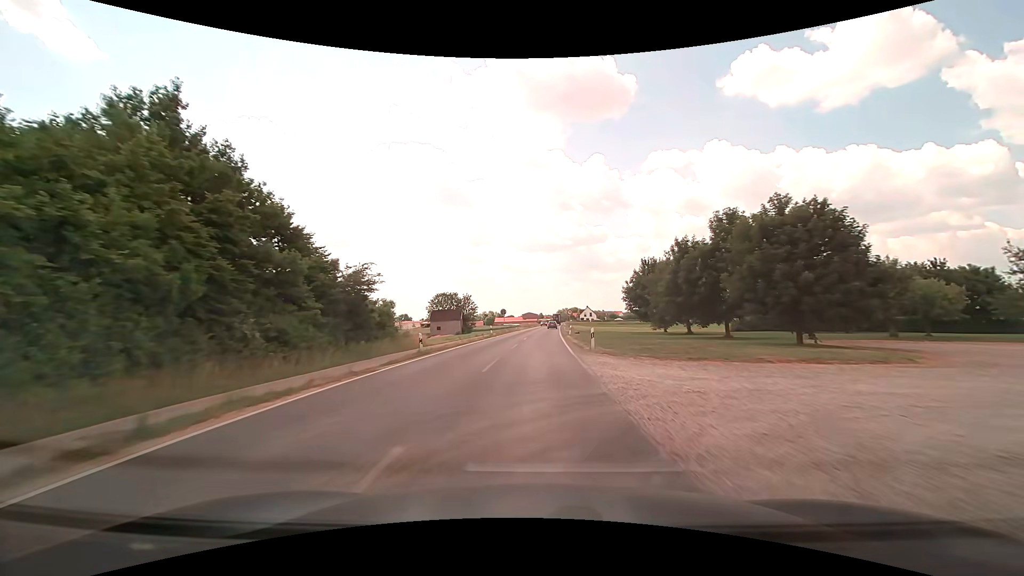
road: tertiary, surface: asphalt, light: Day
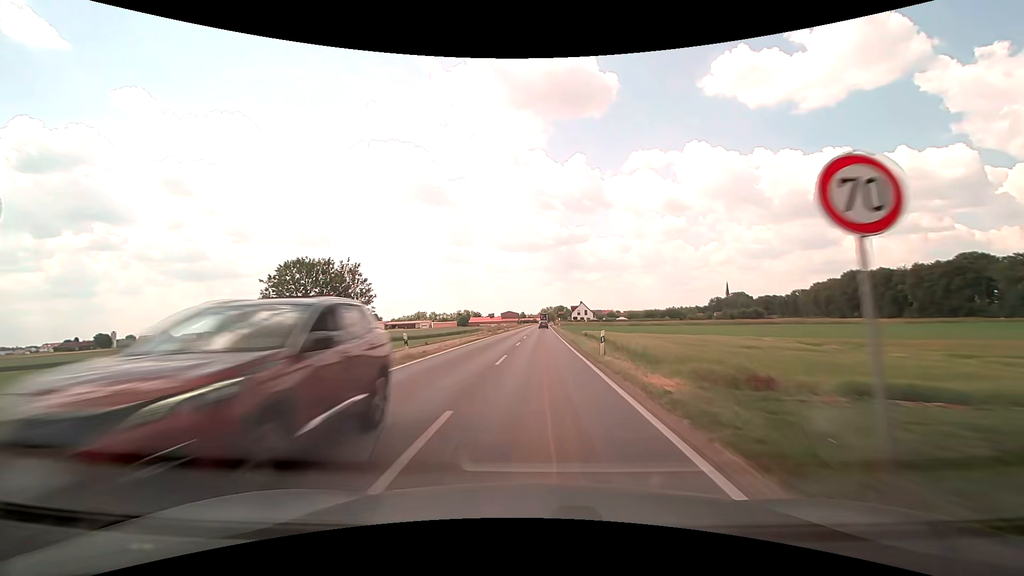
(+1.4, +58.0) m; +2°
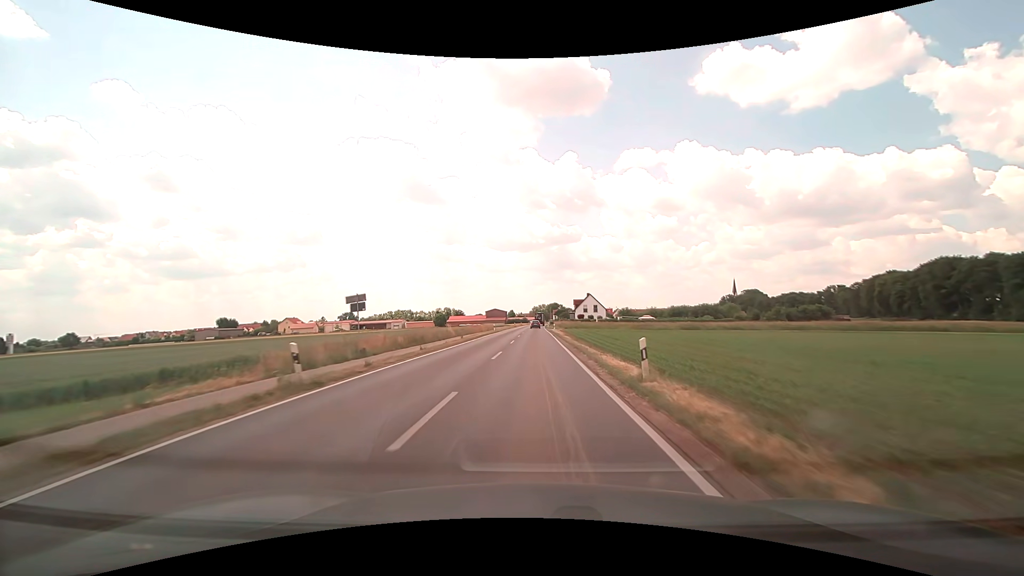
(+0.8, +58.3) m; +1°
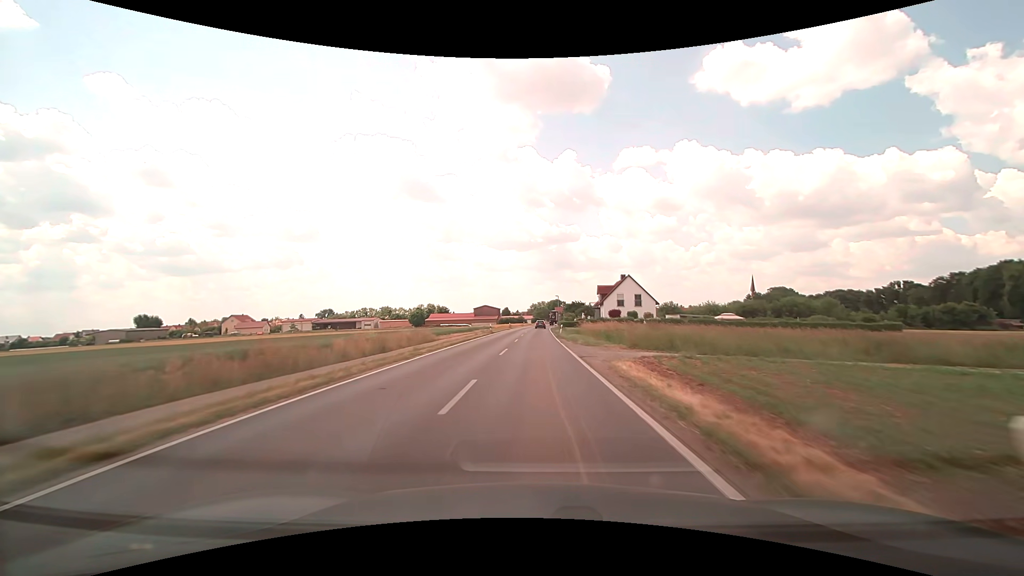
(-0.2, +58.1) m; 0°
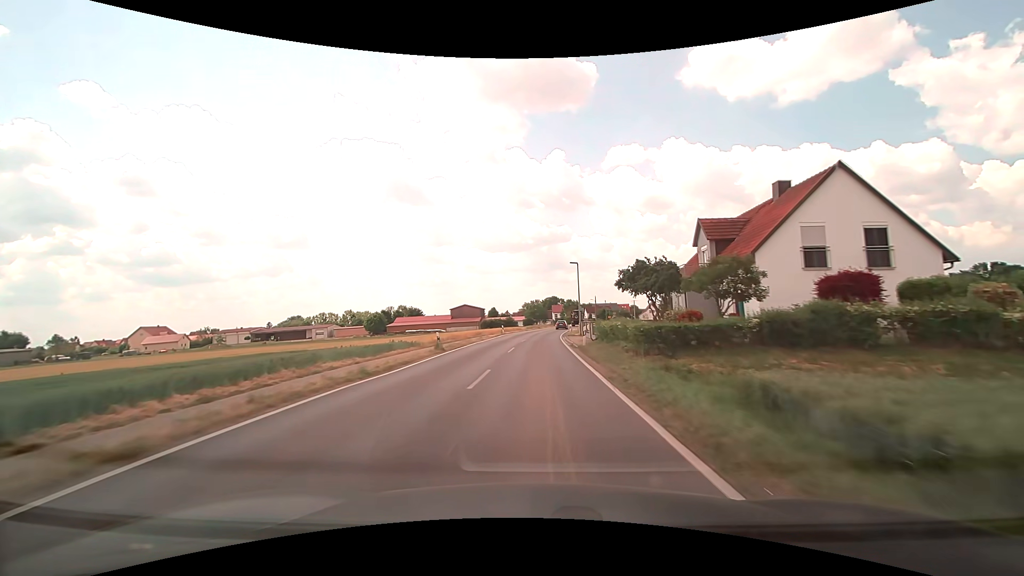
(+0.3, +57.2) m; +1°
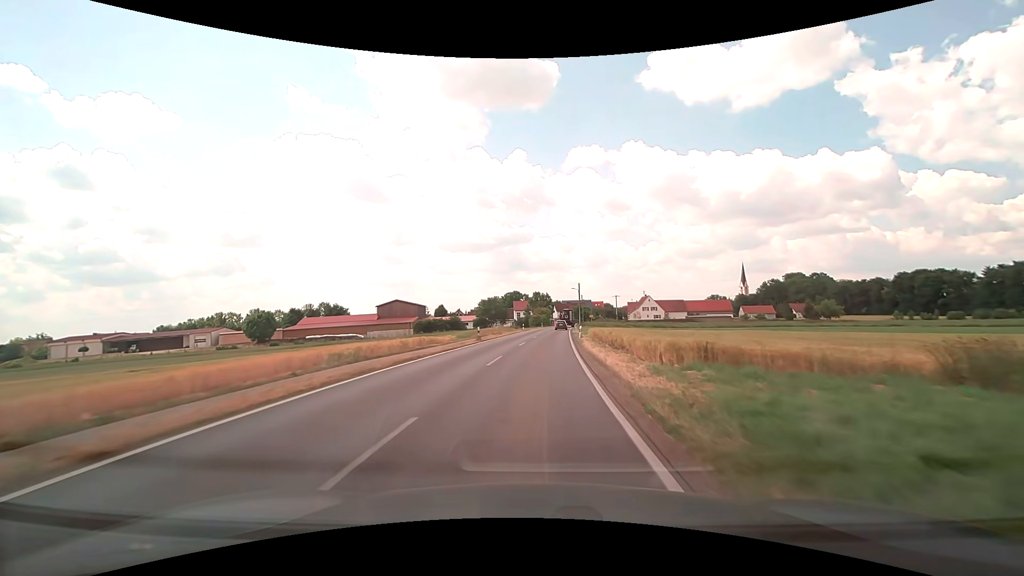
(+1.9, +54.9) m; +4°
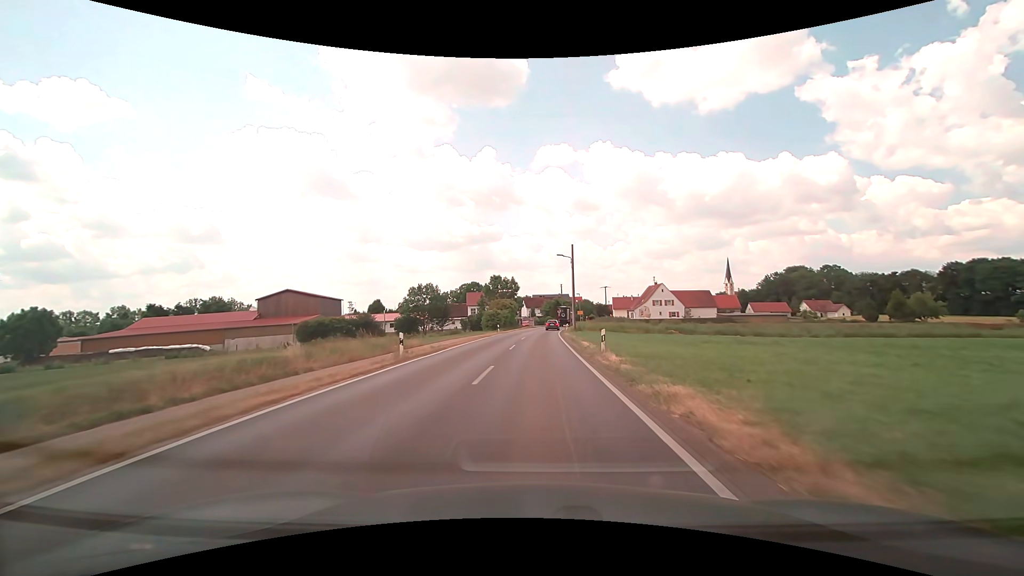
(+2.1, +52.4) m; +4°
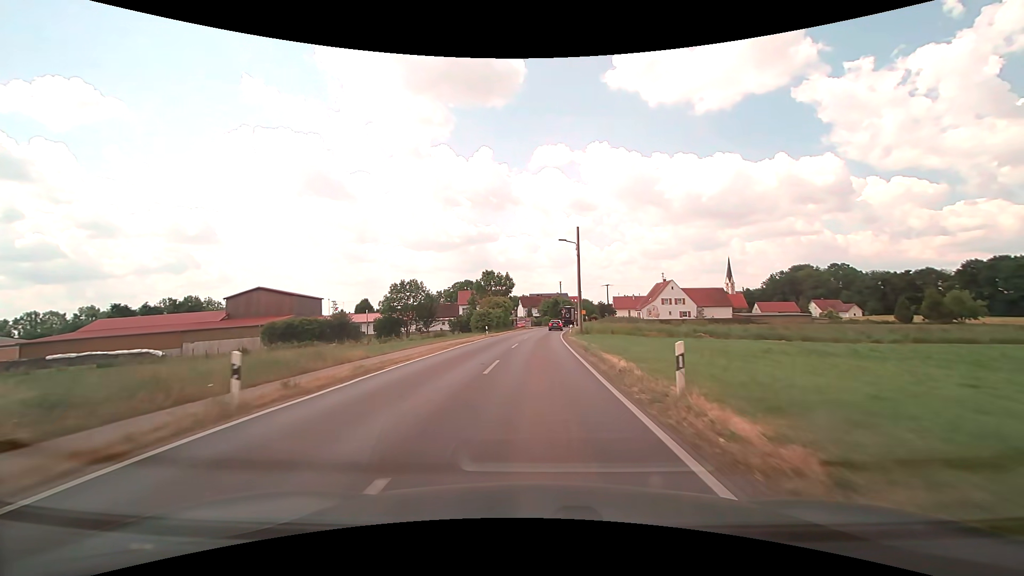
(0.0, +10.0) m; 0°
(0, +10) (0, +20) (0, +30) (+1, +40) (+1, +50) (+2, +60) (+3, +70) (+4, +80) (+5, +90) (+7, +100) m
